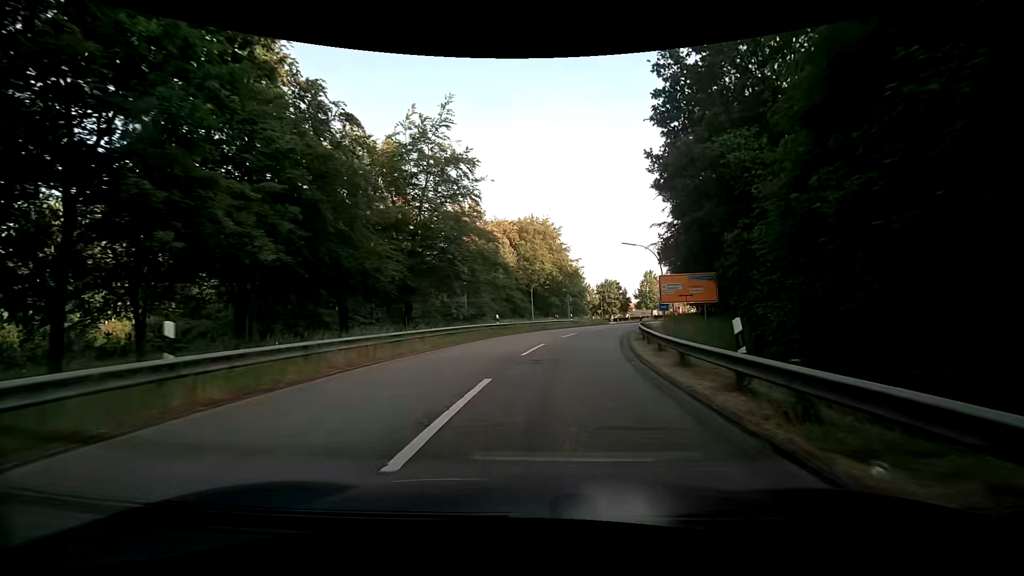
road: motorway_link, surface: asphalt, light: Day
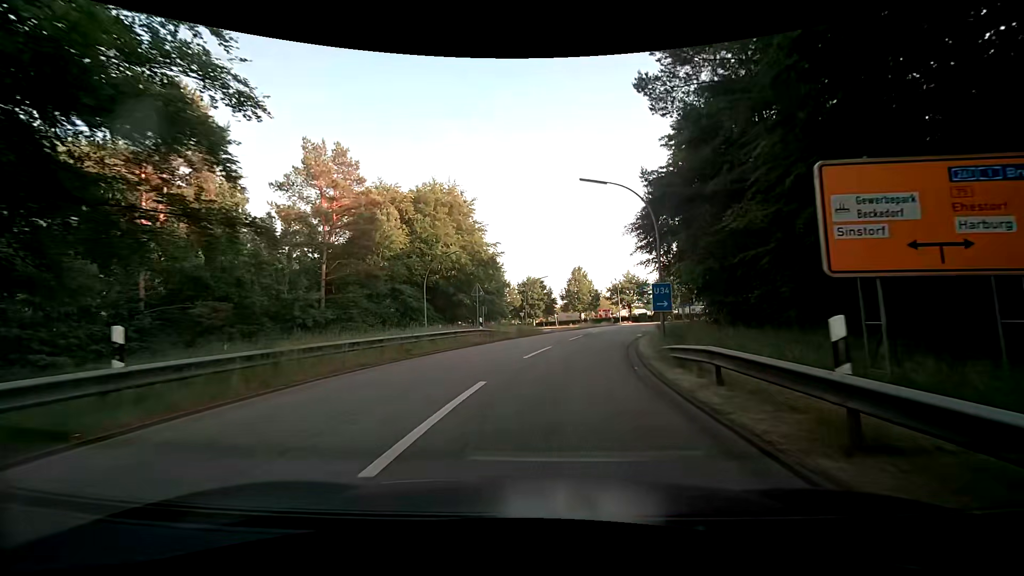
(+1.8, +23.8) m; +8°
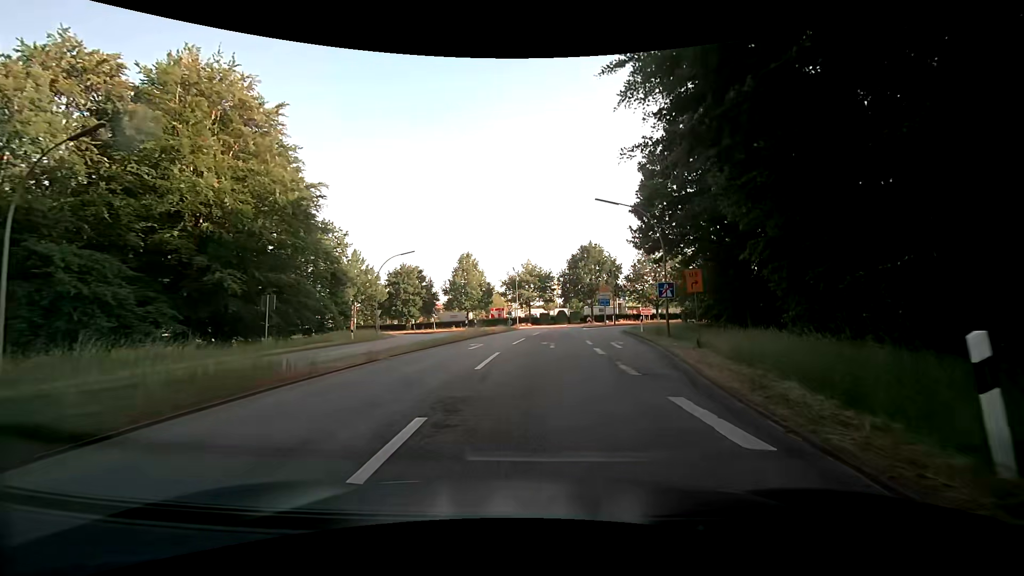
(+2.9, +27.0) m; +13°
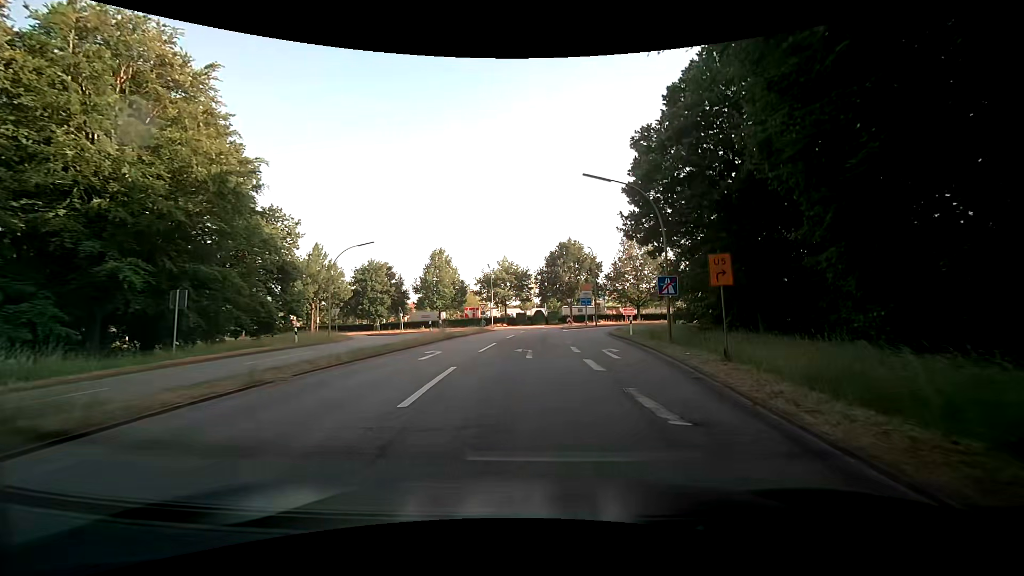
(+0.1, +5.1) m; +3°
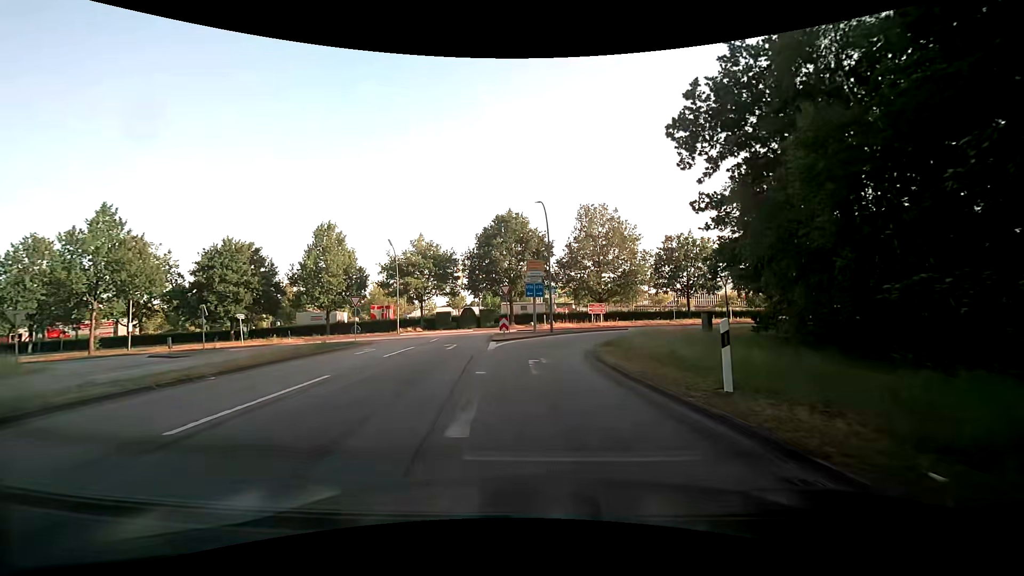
(+2.0, +24.6) m; +6°
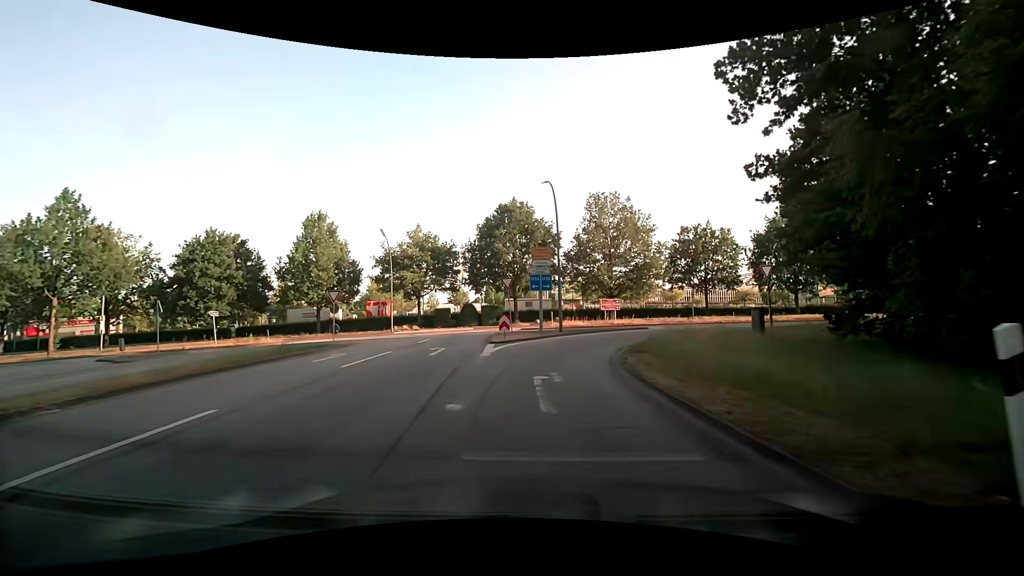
(0.0, +4.7) m; +1°
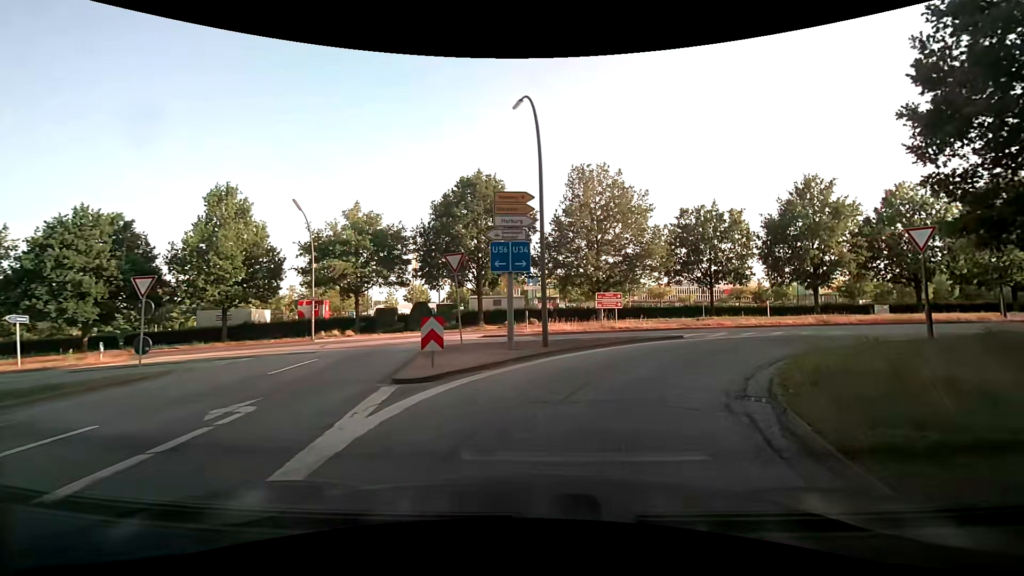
(0.0, +12.2) m; +2°
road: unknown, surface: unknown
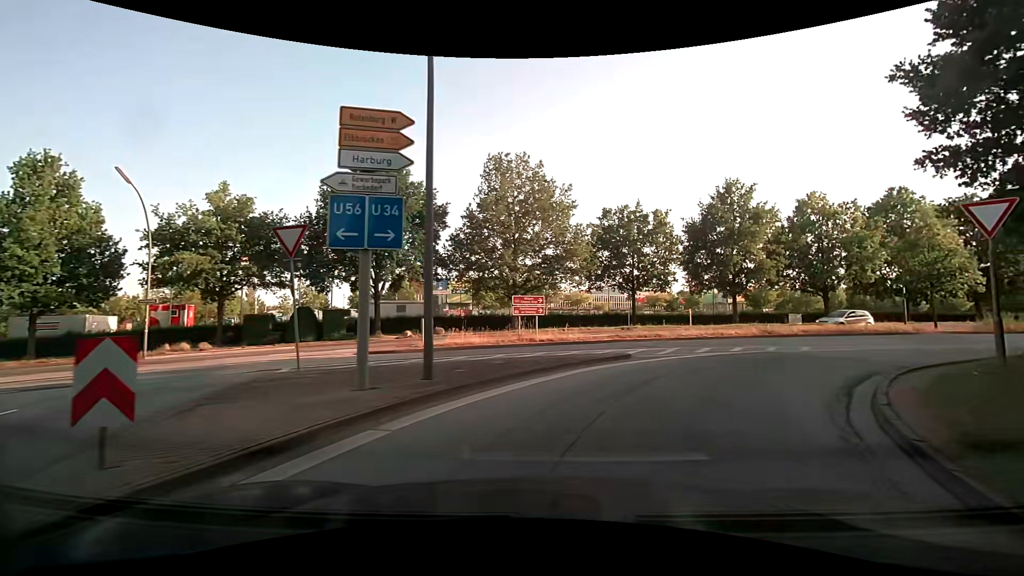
(+0.4, +6.3) m; +9°
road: motorway_link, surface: asphalt
(+2, +10) (+9, +17) (+18, +21) (+28, +24) (+37, +27) (+47, +30) (+56, +33) (+66, +36) (+75, +39) (+85, +43) m
